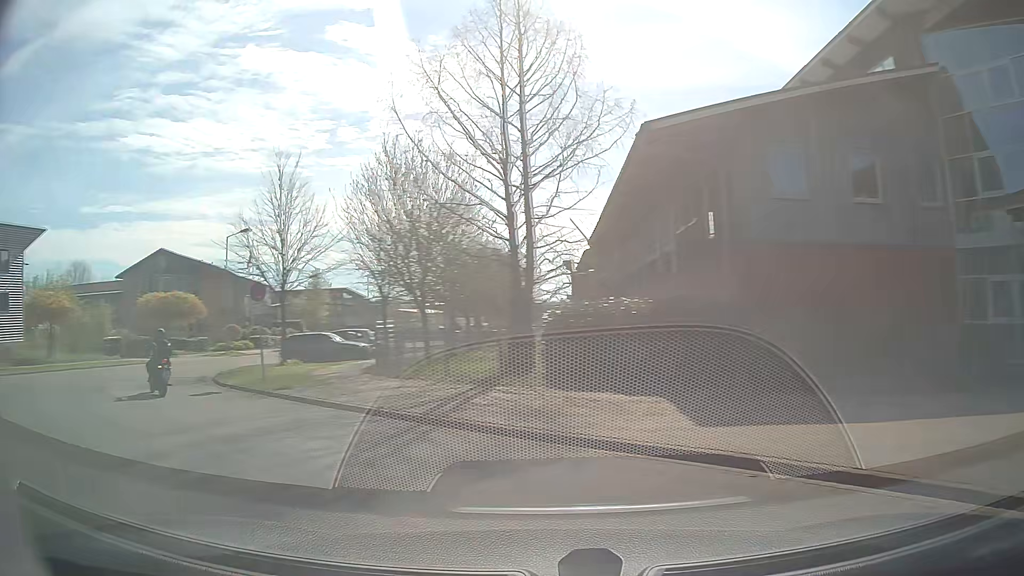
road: residential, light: Day
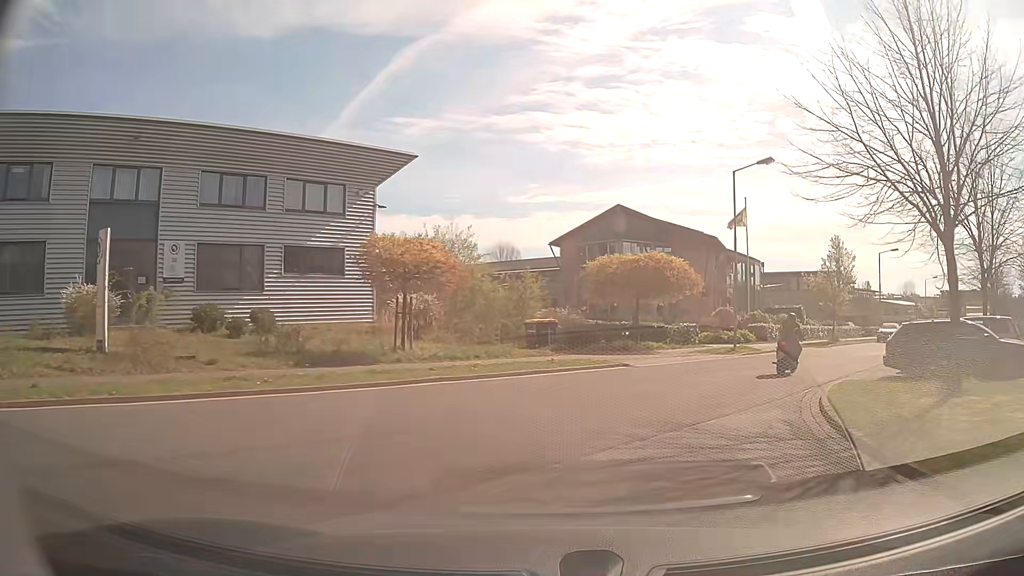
(-9.0, +14.2) m; -39°
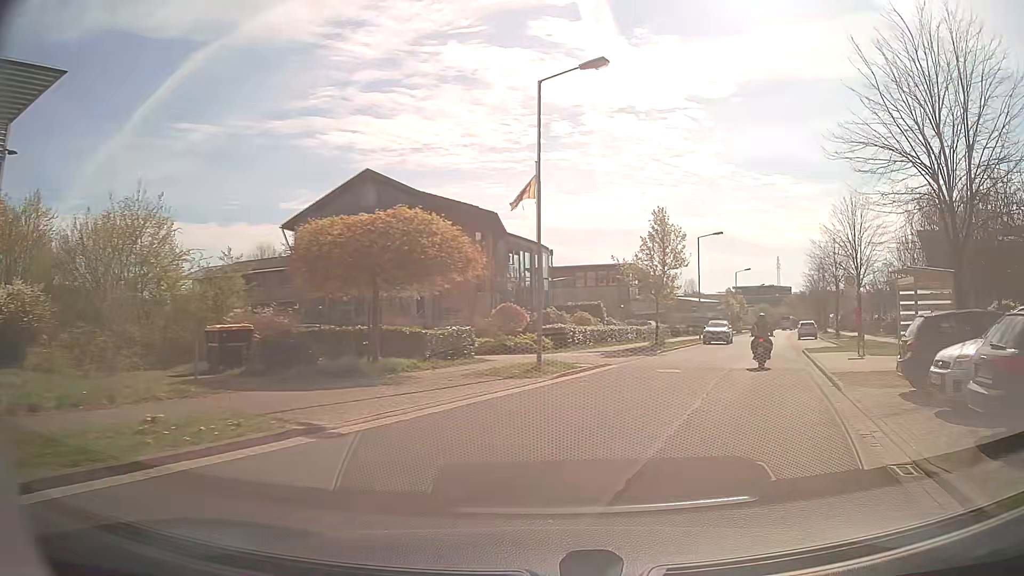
(+1.8, +11.7) m; +20°
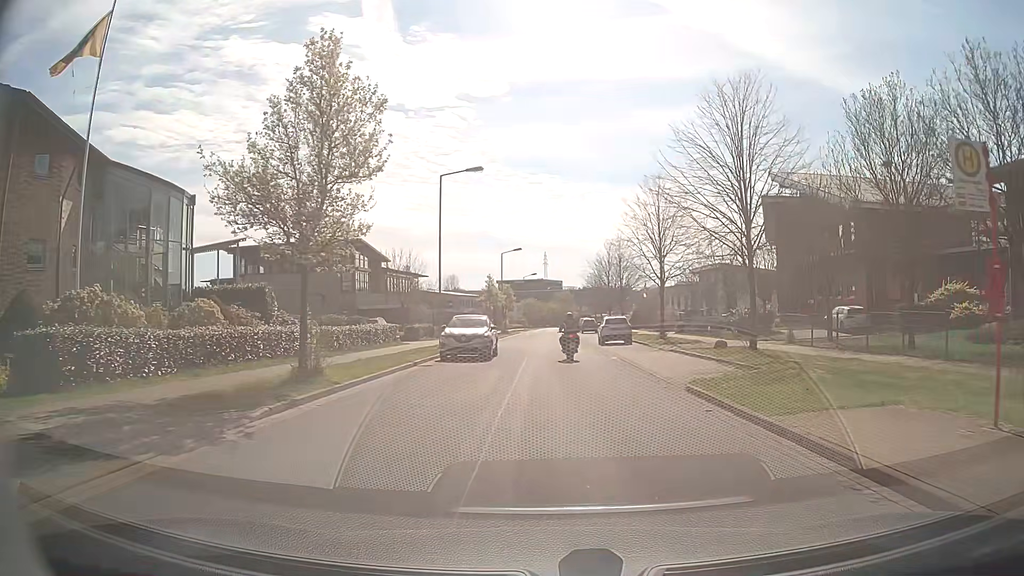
(+5.3, +21.0) m; +20°
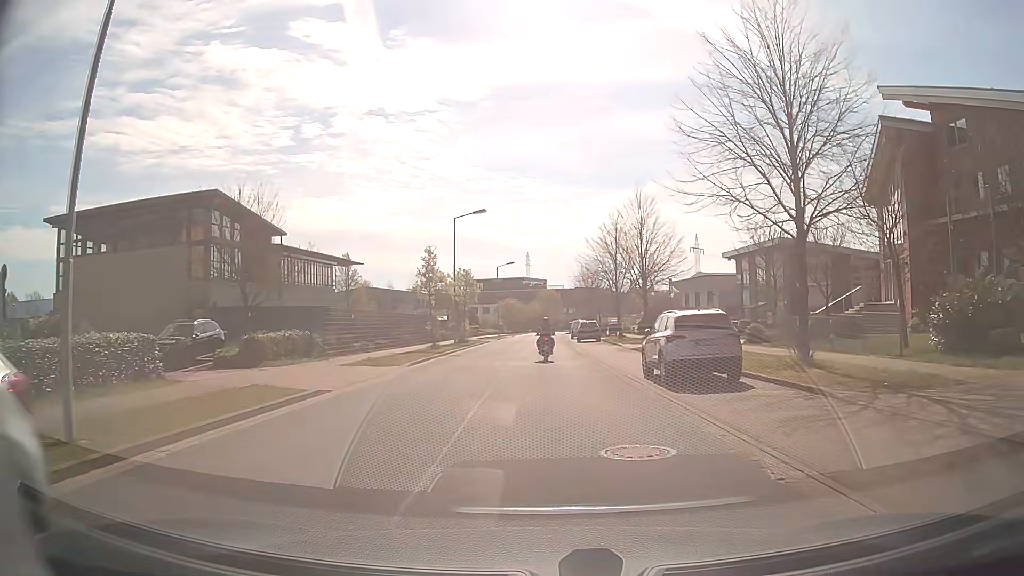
(+0.4, +24.4) m; +1°
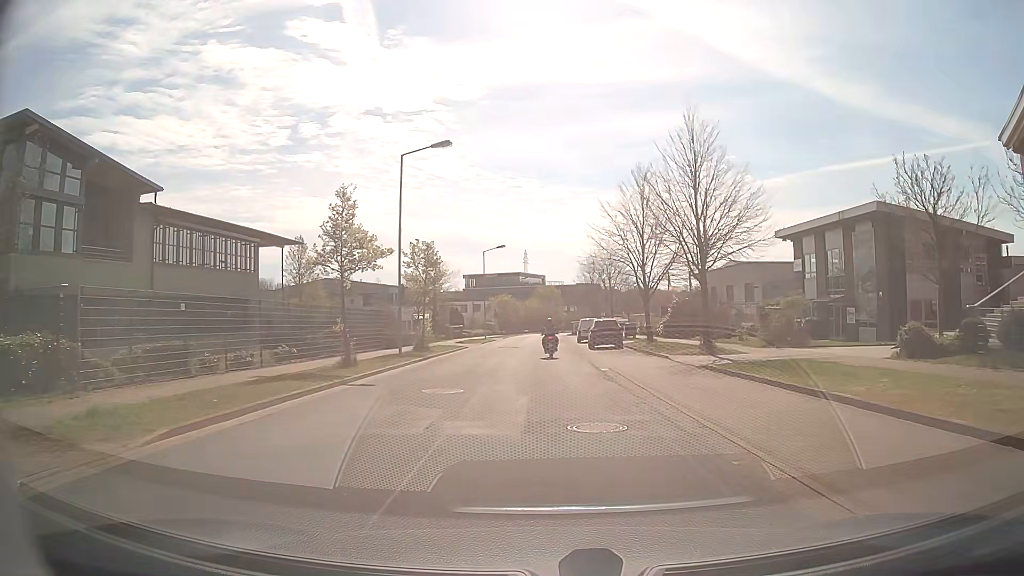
(0.0, +15.7) m; 0°
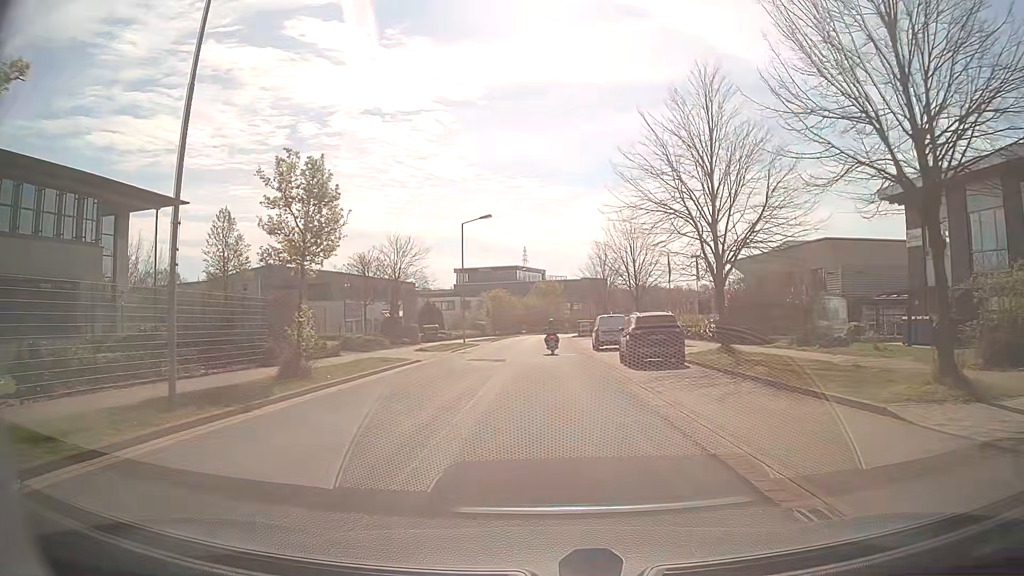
(0.0, +16.6) m; 0°
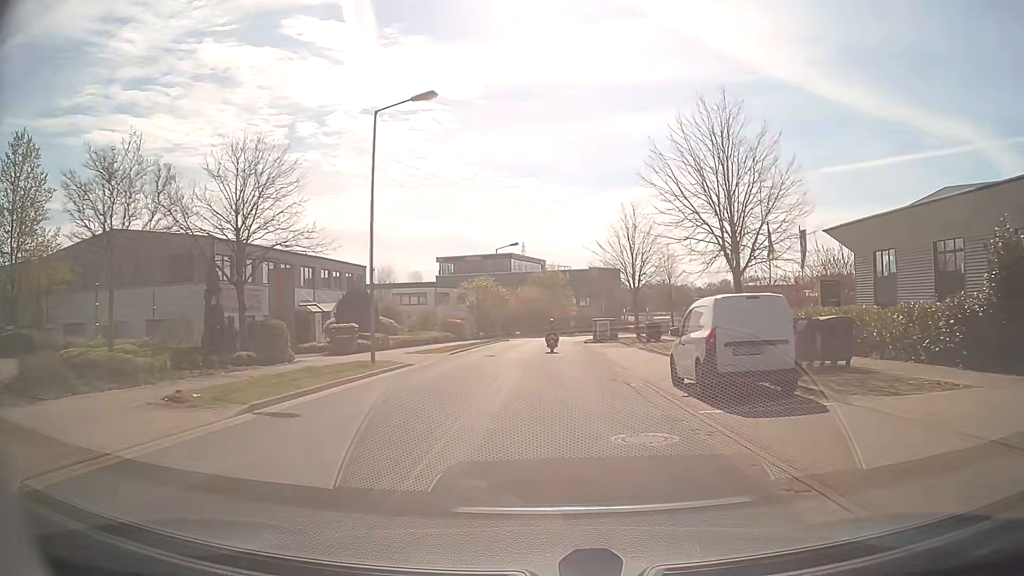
(0.0, +23.9) m; 0°
(0, +10) (0, +20) (0, +30) (0, +40) (+1, +50) (+2, +60) (+4, +70) (+8, +79) (+14, +87) (+19, +95) m
